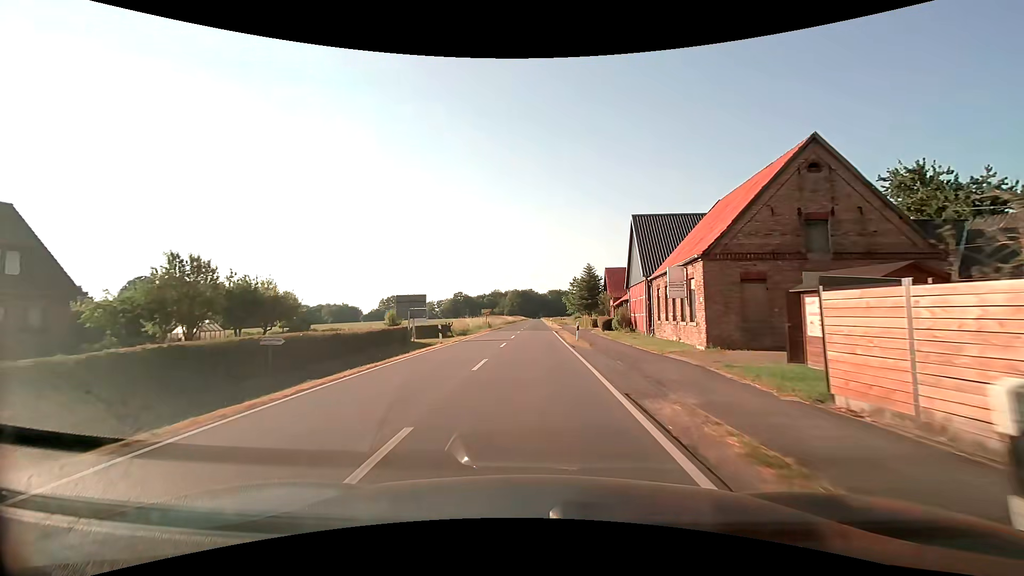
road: secondary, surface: asphalt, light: Day
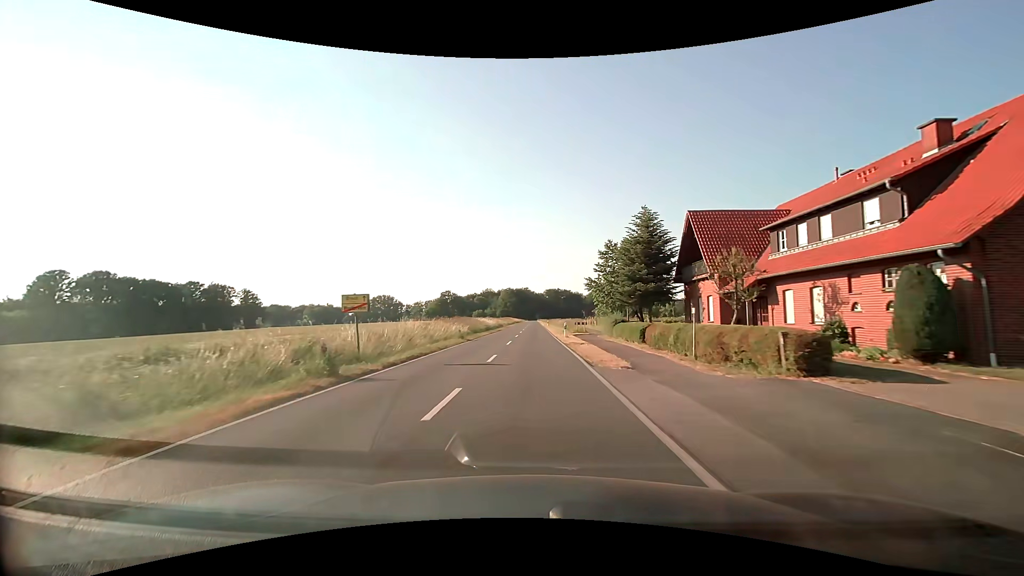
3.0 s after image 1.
(-0.2, +42.2) m; 0°
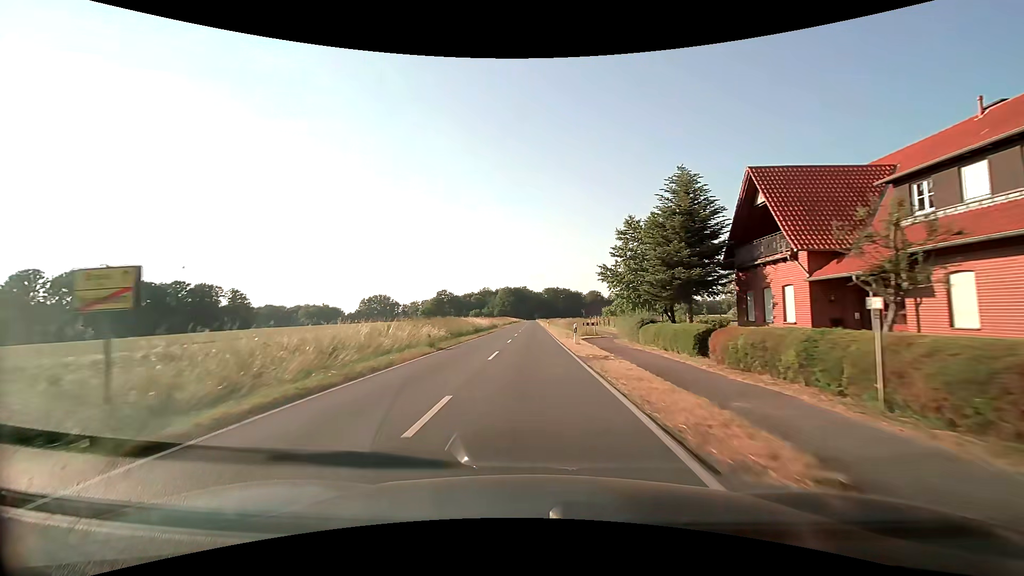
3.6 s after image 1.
(+0.1, +9.9) m; +1°
